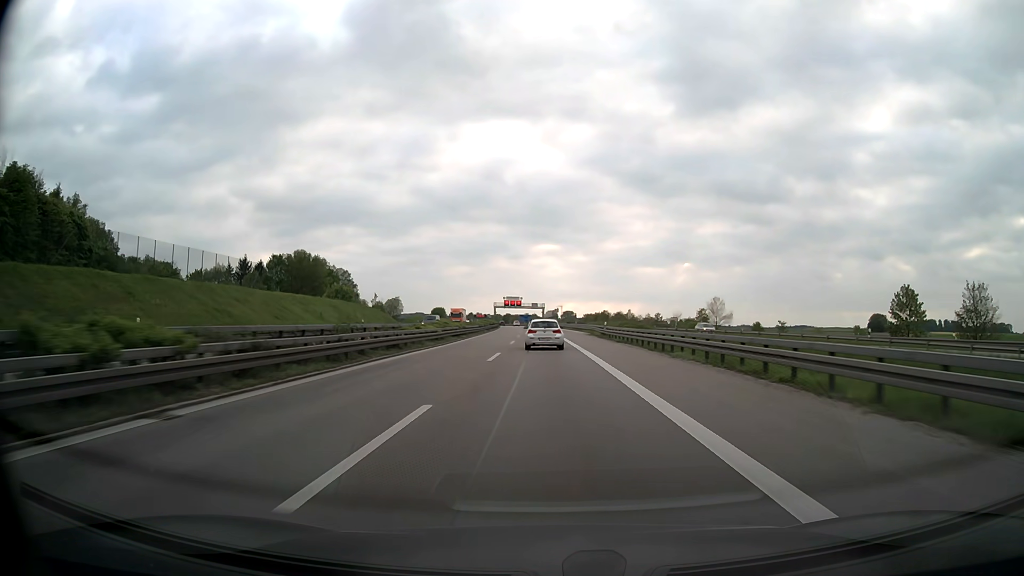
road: motorway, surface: asphalt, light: Day
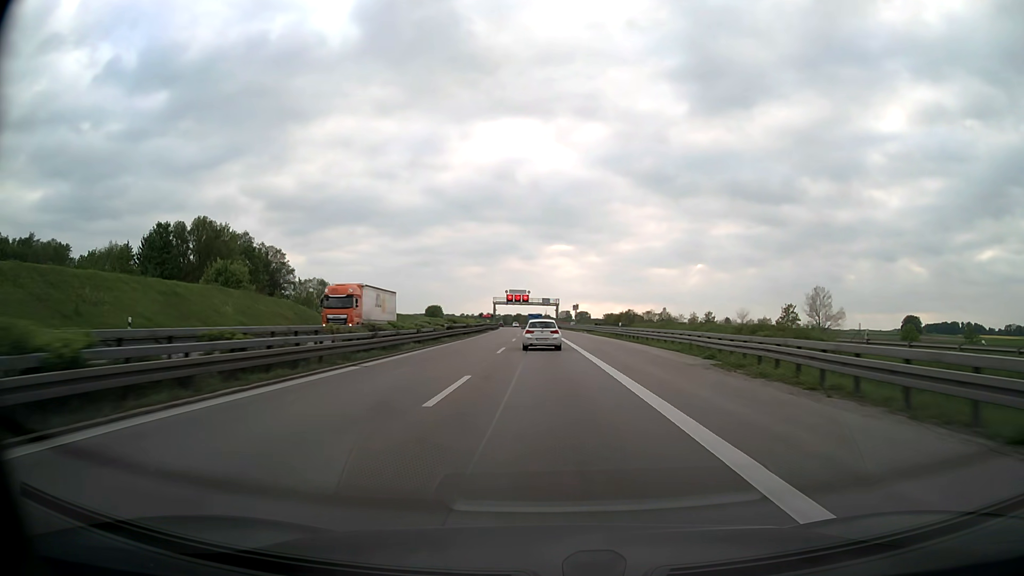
(-0.4, +48.8) m; -1°
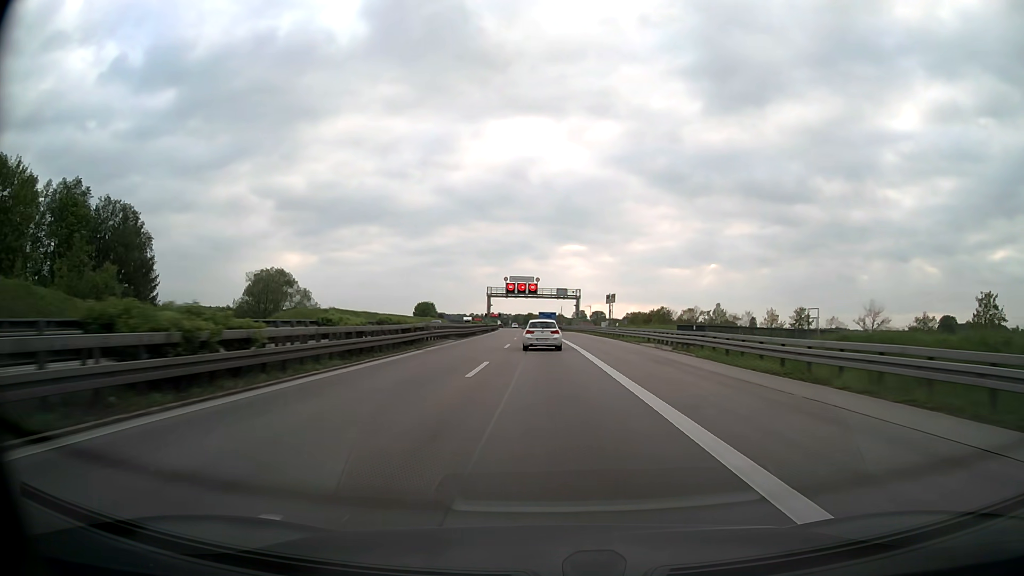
(-0.5, +48.7) m; -1°
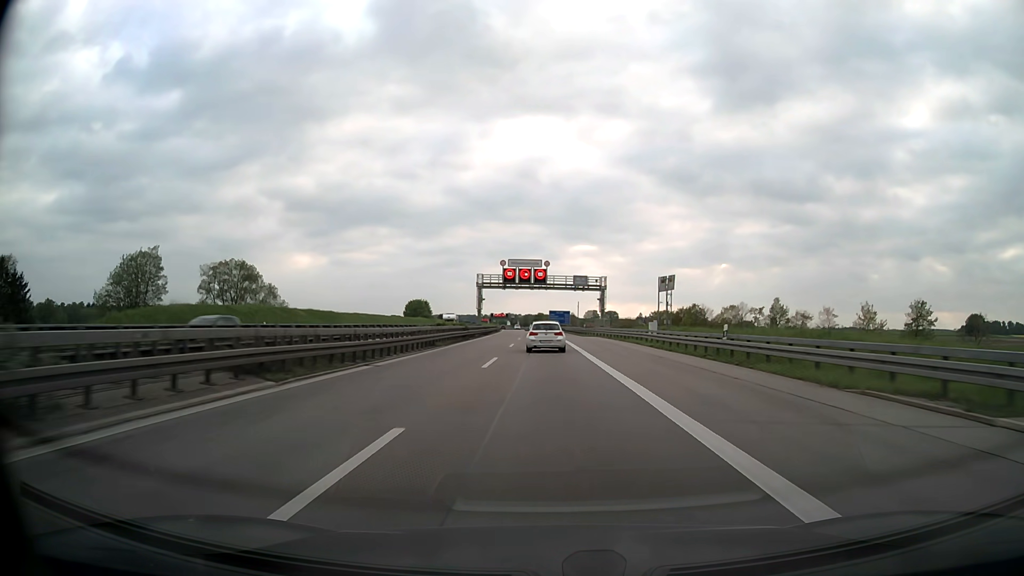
(-0.2, +32.4) m; -1°
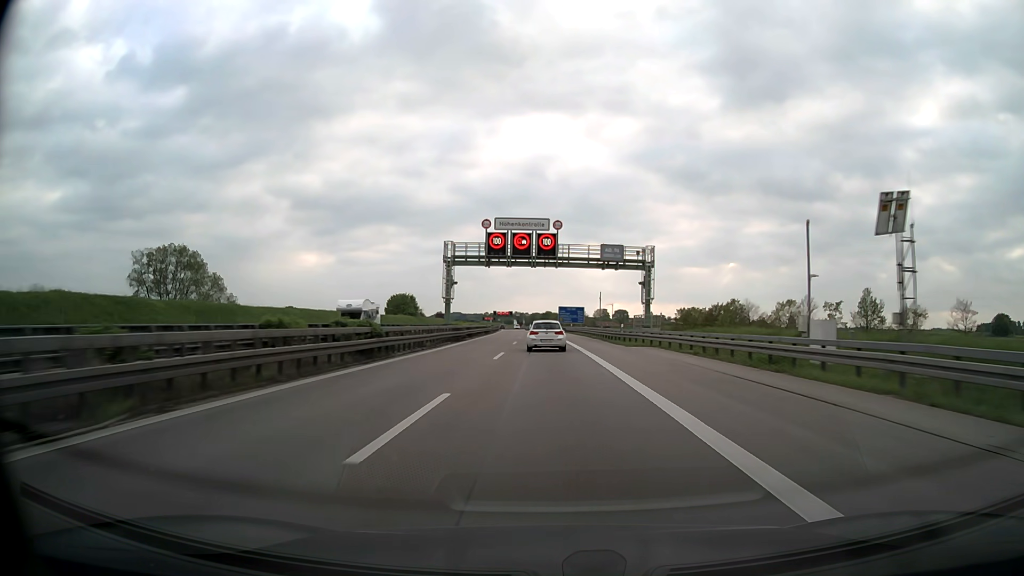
(-0.2, +32.4) m; -1°
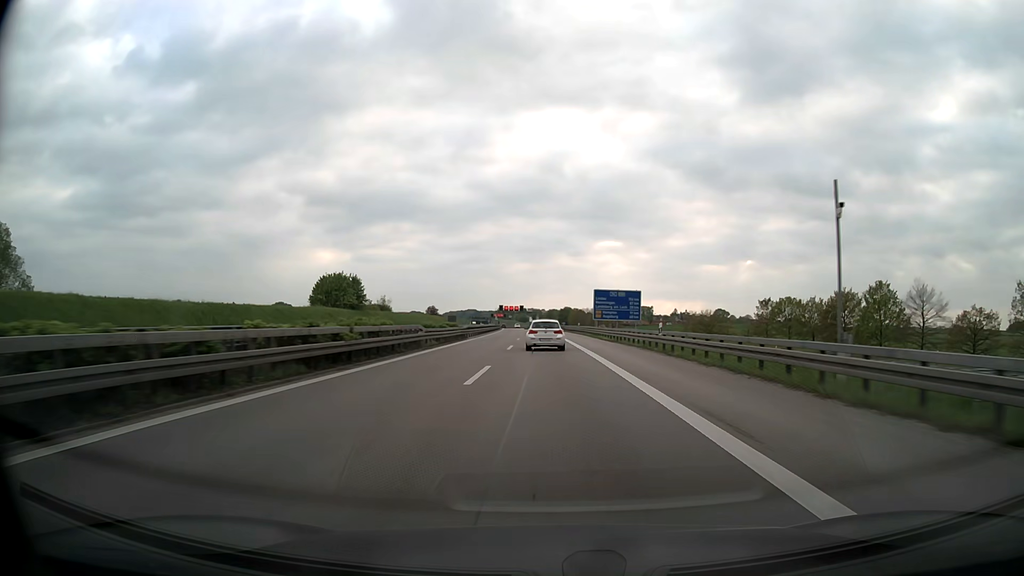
(-0.9, +64.9) m; -1°
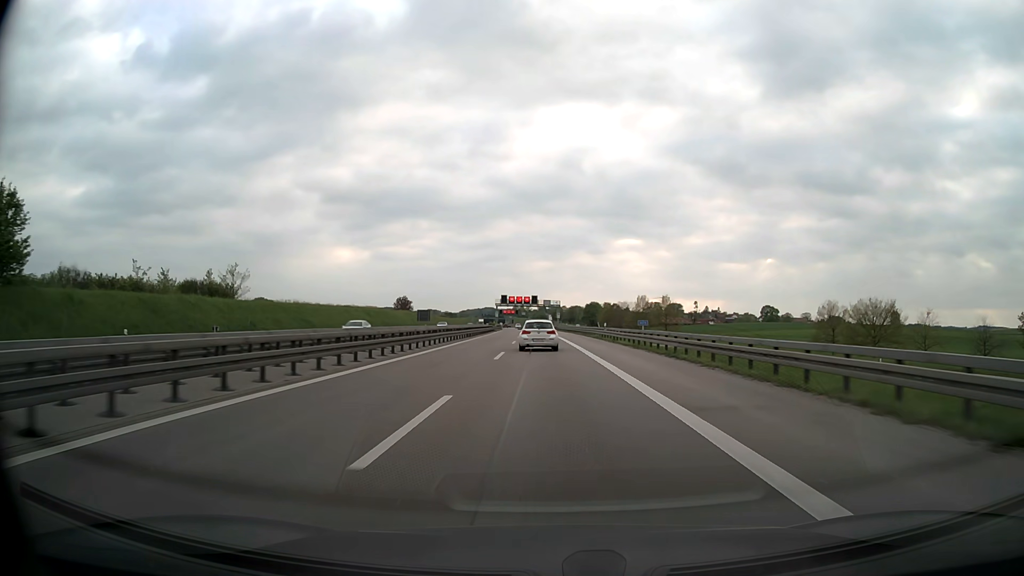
(-1.7, +81.3) m; -2°
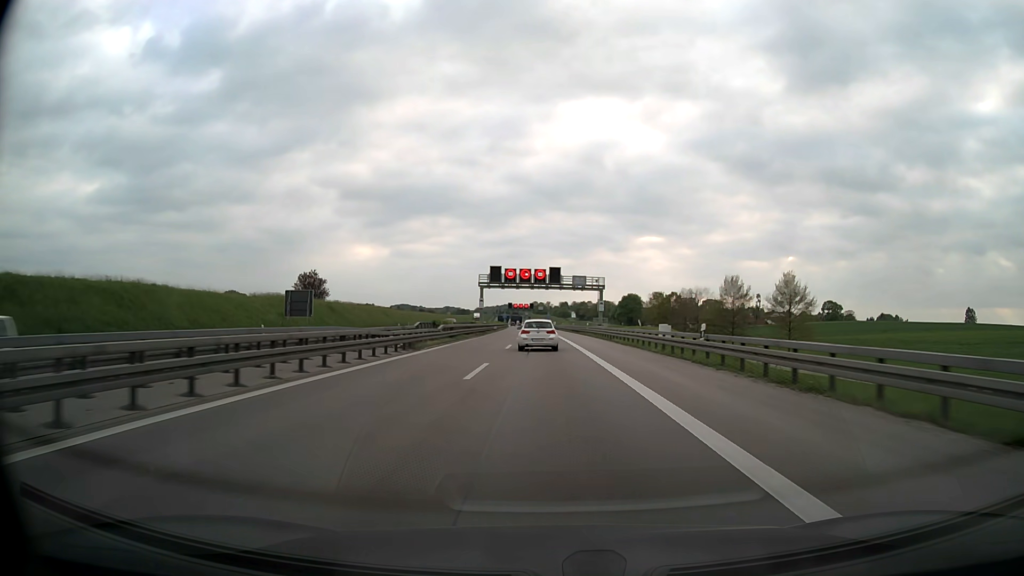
(-1.3, +81.8) m; -2°
(0, +10) (0, +20) (0, +30) (0, +40) (0, +50) (-1, +60) (-1, +70) (-1, +80) (-1, +90) (-2, +100) m
